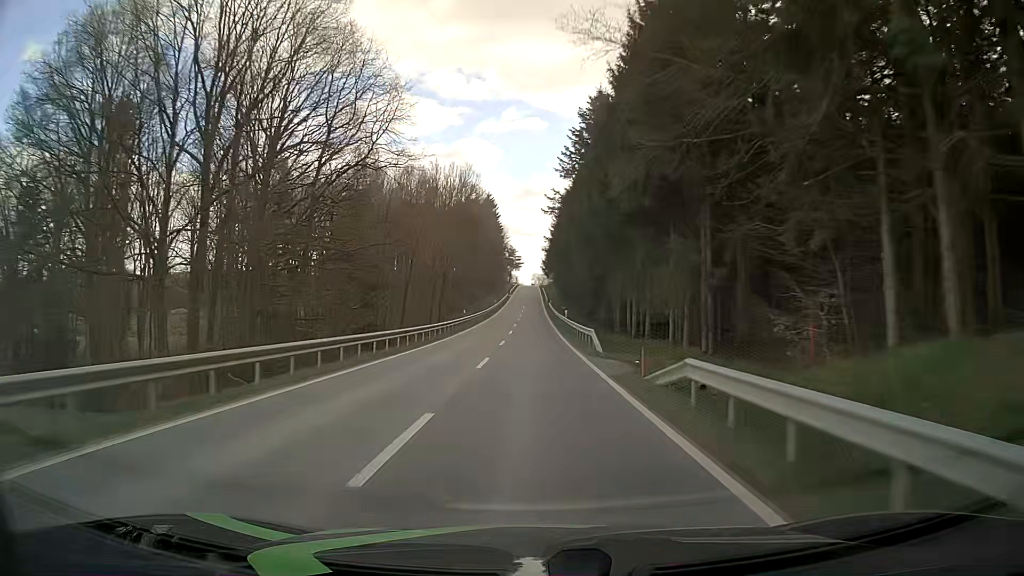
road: tertiary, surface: asphalt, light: Day
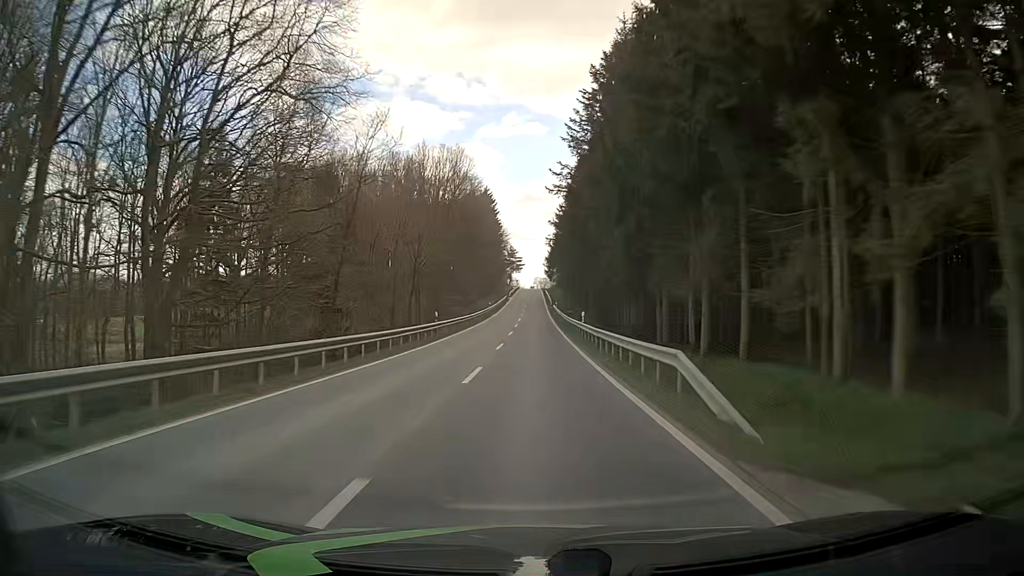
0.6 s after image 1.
(0.0, +16.1) m; 0°
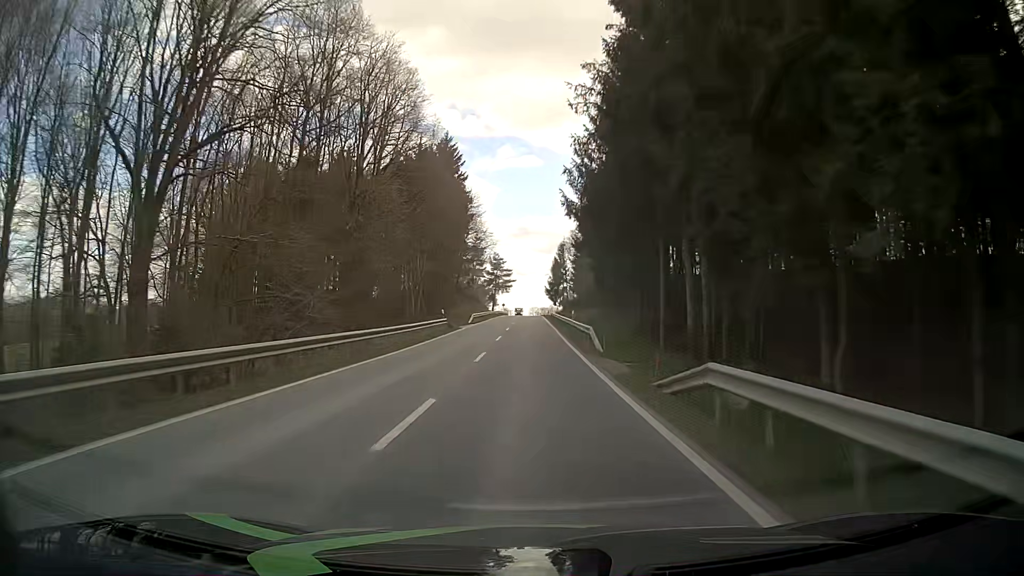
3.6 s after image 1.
(+0.4, +79.4) m; +1°
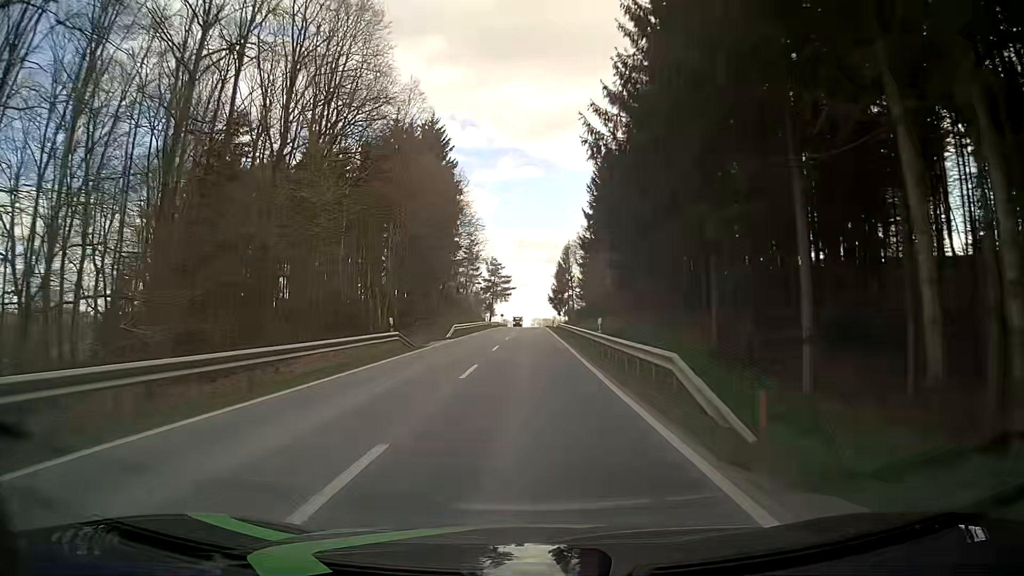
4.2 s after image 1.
(0.0, +15.7) m; -1°
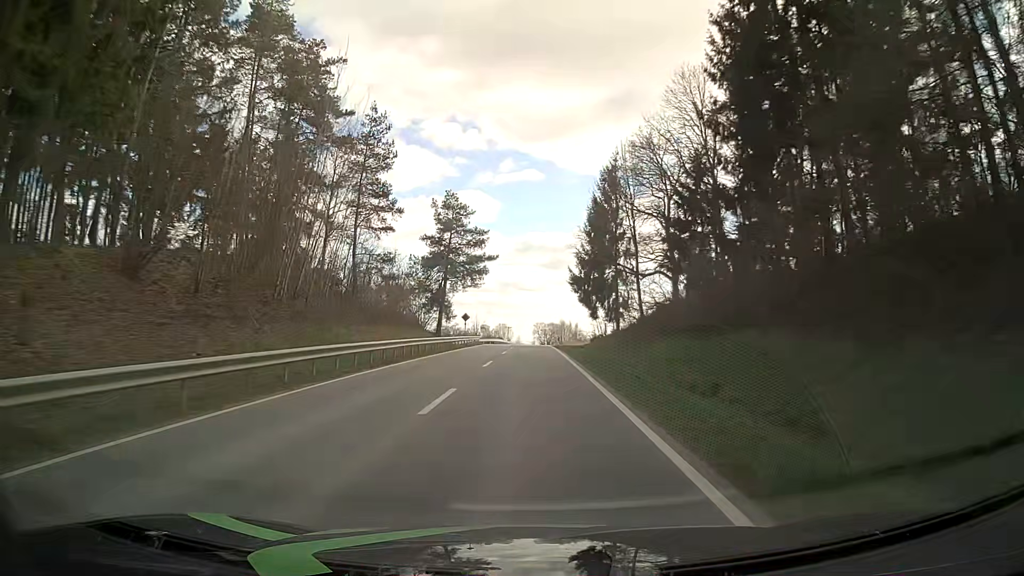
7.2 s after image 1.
(+0.5, +77.7) m; 0°
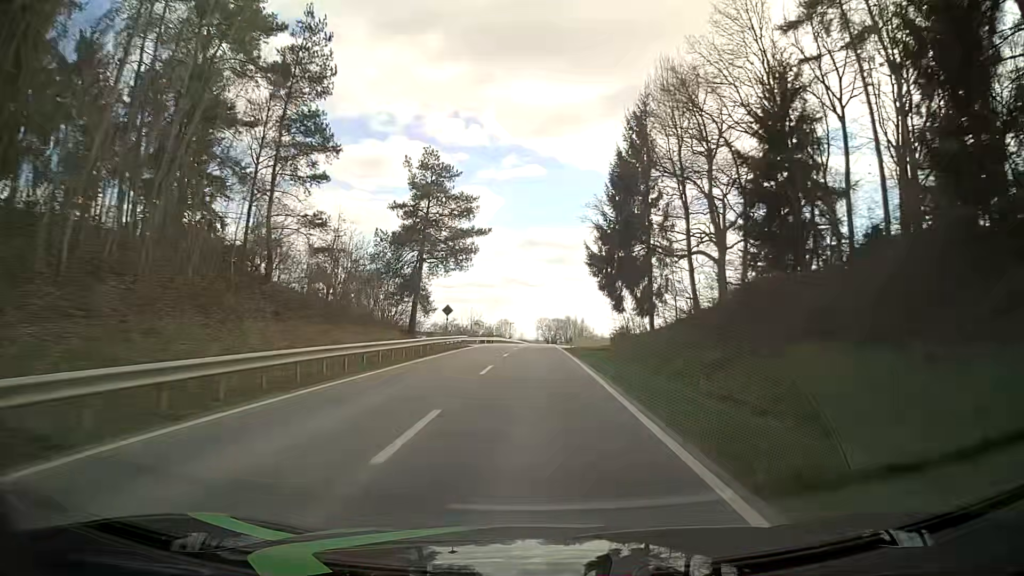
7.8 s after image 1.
(0.0, +15.6) m; 0°
(0, +10) (0, +20) (0, +30) (0, +40) (0, +50) (+1, +60) (+1, +70) (+1, +80) (+1, +90) (+1, +100) m
